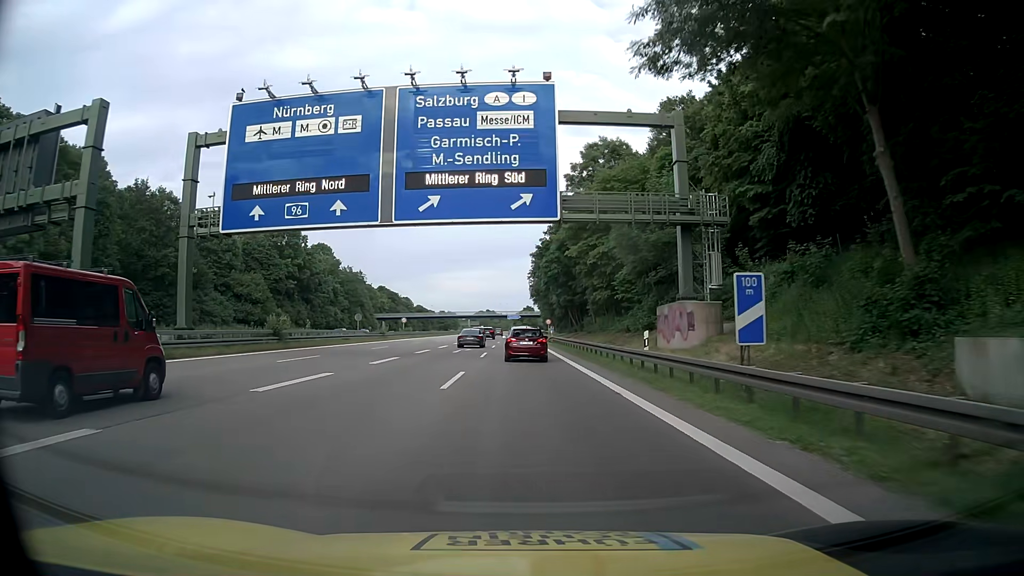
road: motorway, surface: asphalt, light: Day
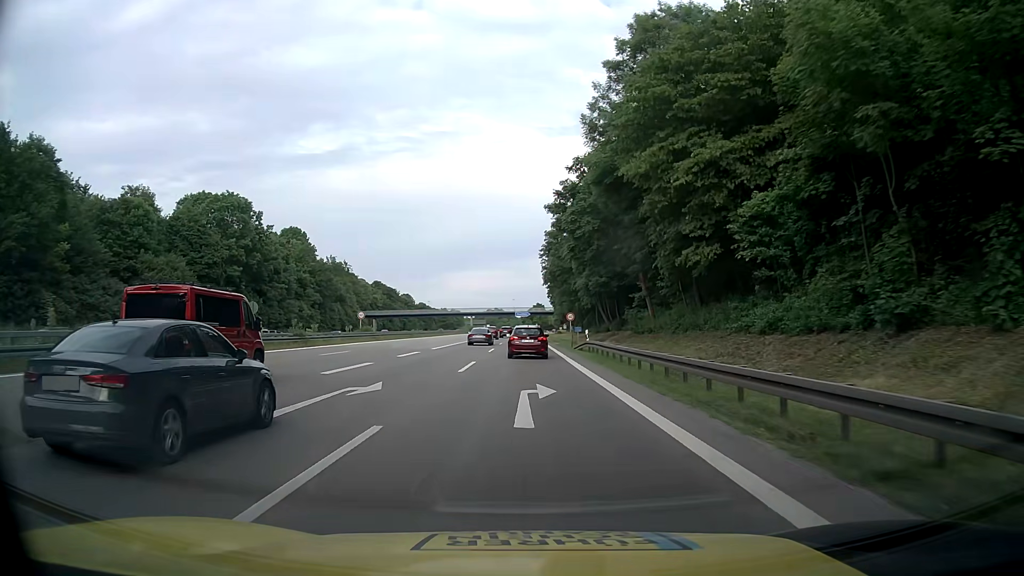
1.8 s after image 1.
(-0.2, +30.4) m; 0°
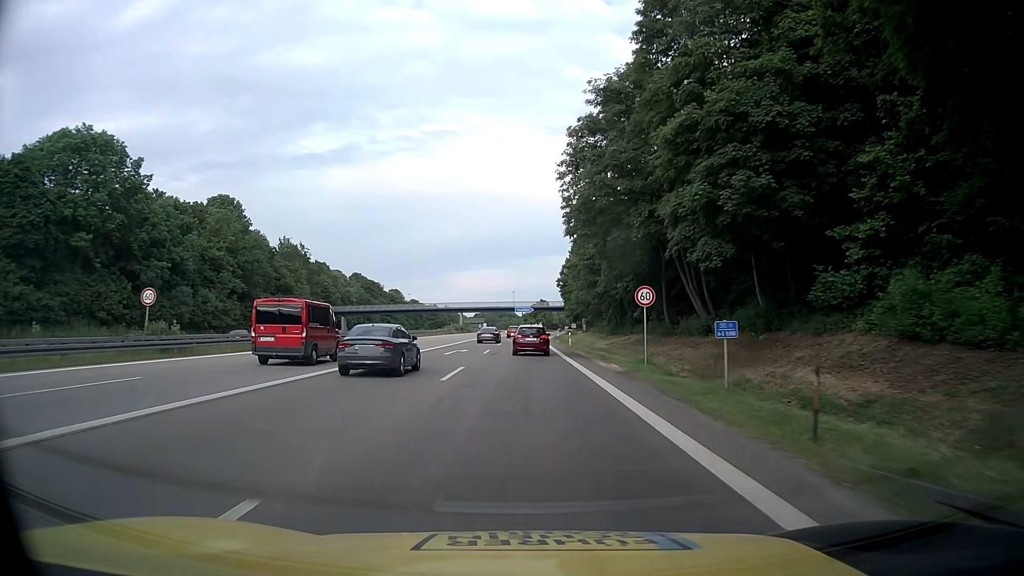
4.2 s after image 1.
(-0.6, +40.4) m; 0°
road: motorway_link
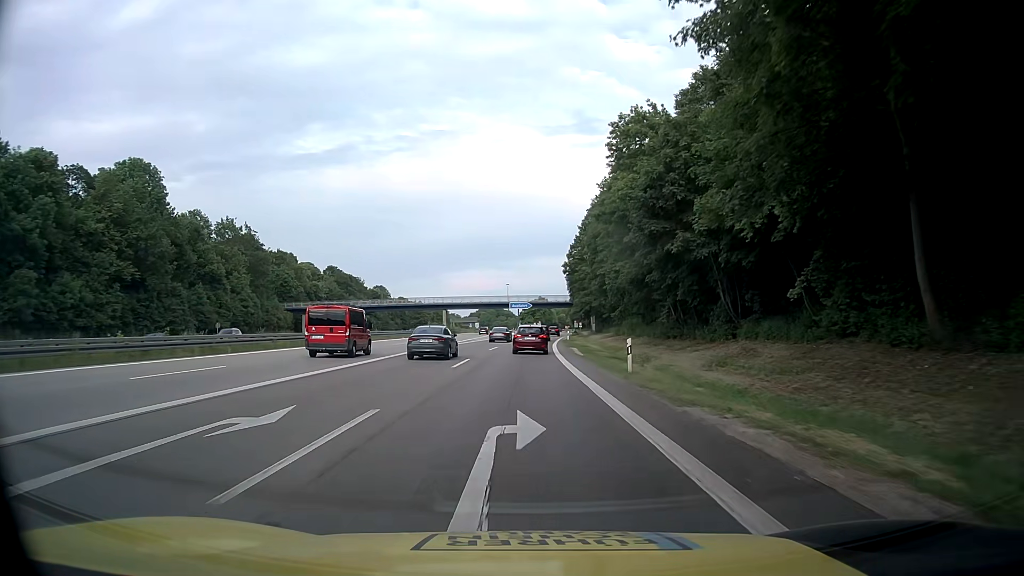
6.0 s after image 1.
(-0.4, +30.2) m; -1°
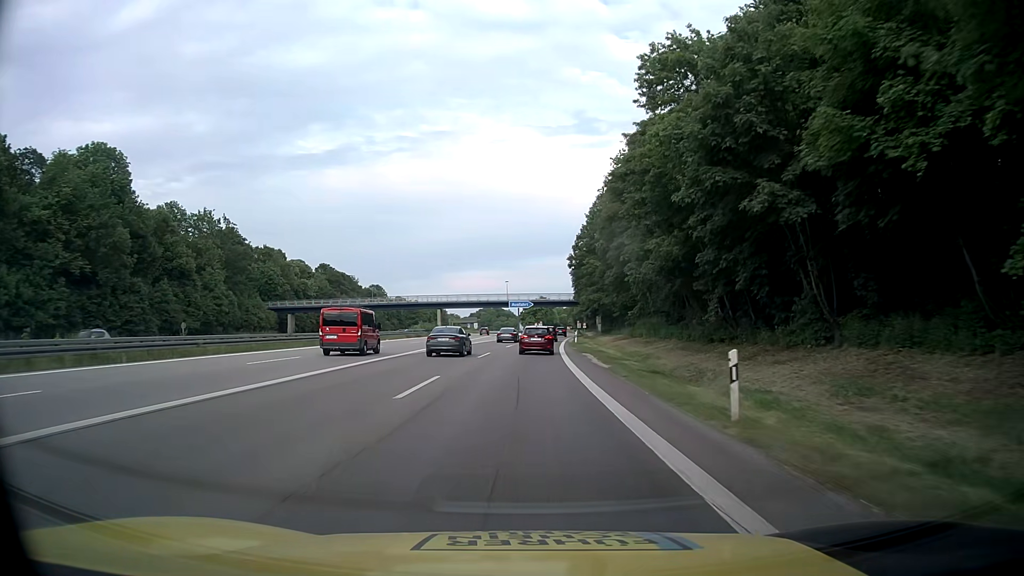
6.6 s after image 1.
(0.0, +10.0) m; 0°
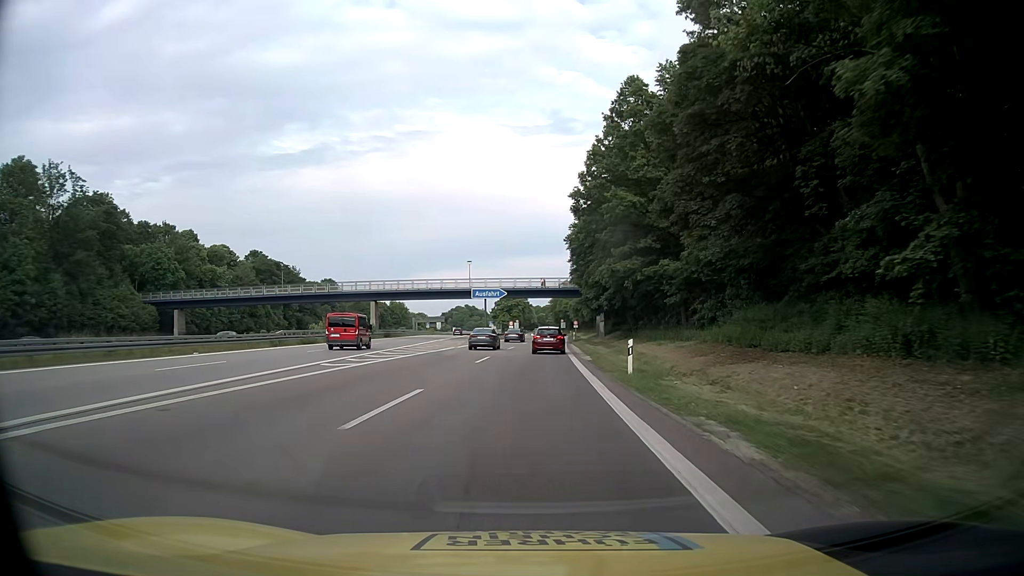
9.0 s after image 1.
(+0.7, +40.1) m; +2°
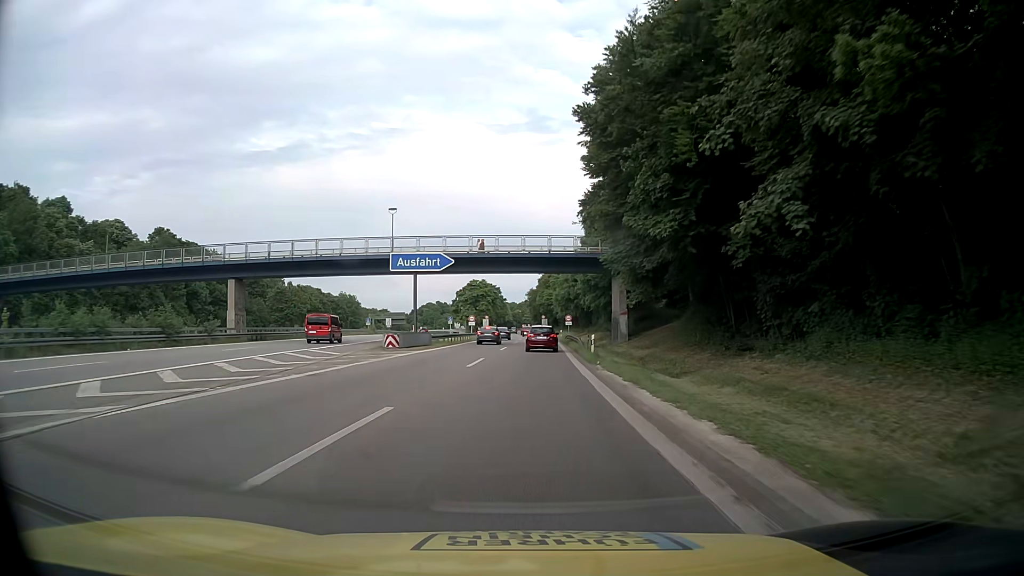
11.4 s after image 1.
(+0.8, +40.1) m; +2°
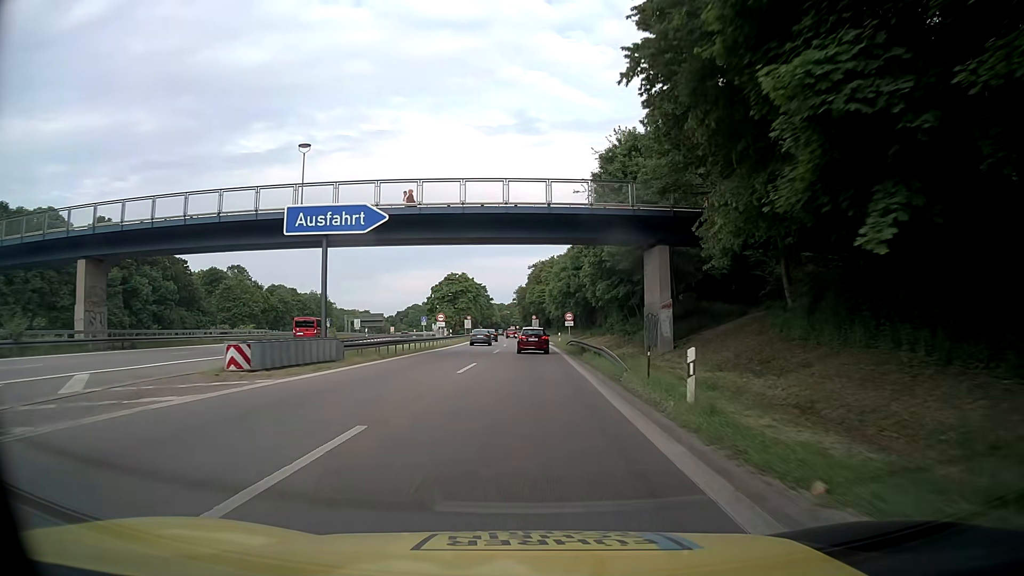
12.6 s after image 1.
(+0.1, +19.9) m; 0°
(0, +10) (0, +20) (+1, +30) (+1, +40) (+1, +50) (+1, +60) (+1, +70) (+1, +80) (0, +90) (0, +100) m
